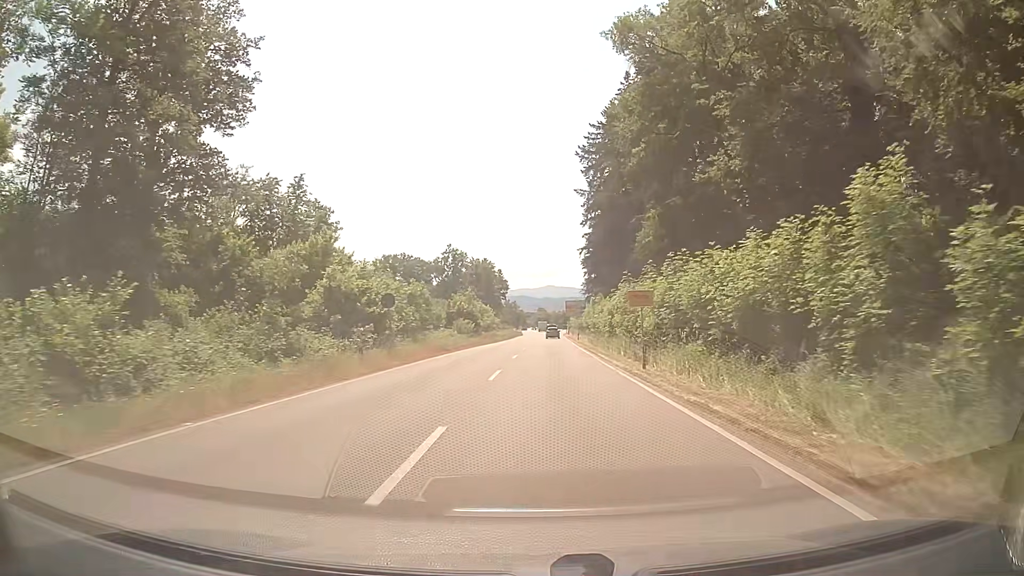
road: secondary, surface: asphalt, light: Day
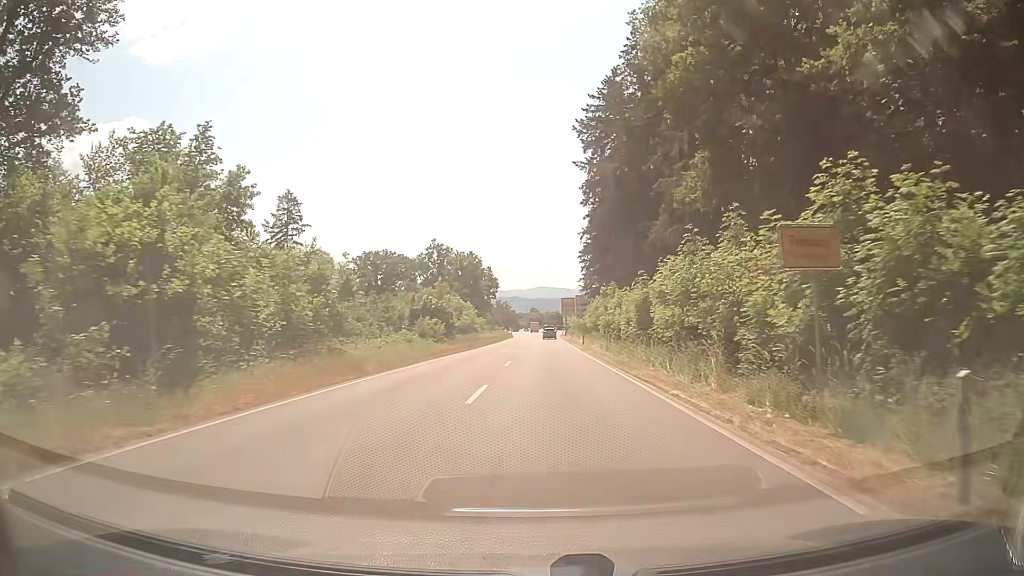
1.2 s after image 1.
(+0.2, +17.0) m; +1°
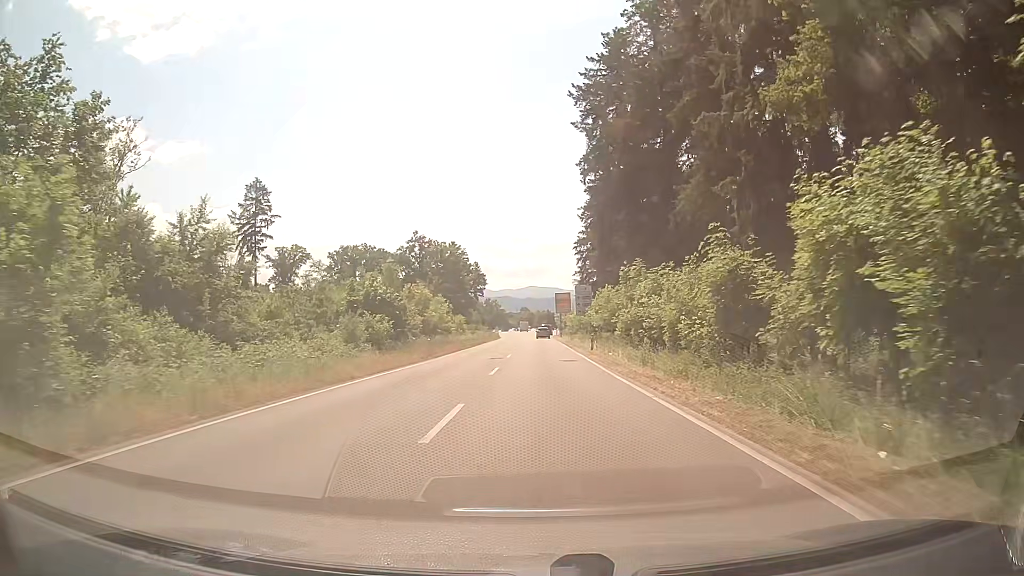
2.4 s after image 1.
(+0.1, +16.0) m; 0°
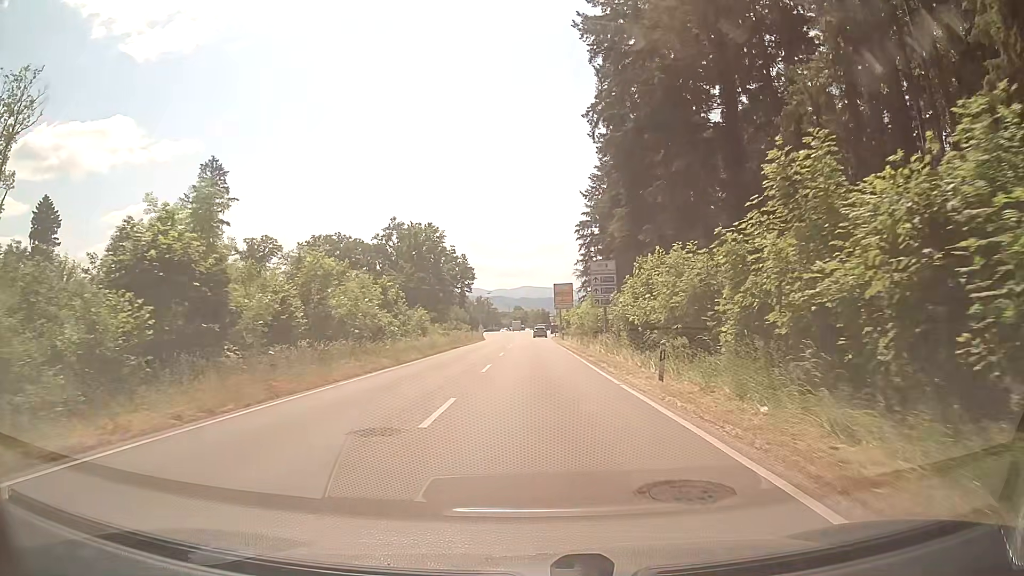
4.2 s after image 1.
(+0.4, +22.7) m; +1°
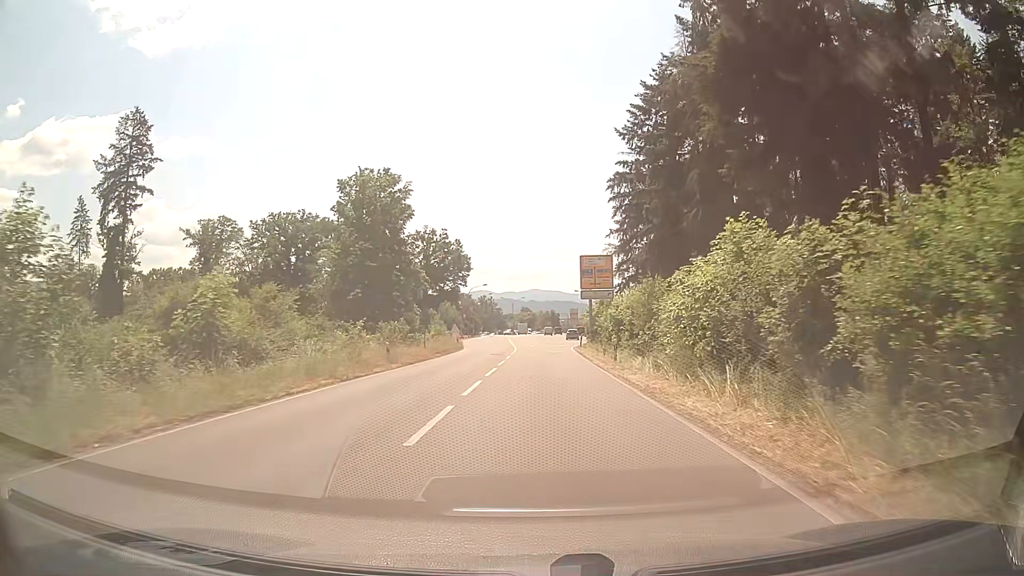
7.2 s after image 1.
(-0.4, +37.5) m; -1°
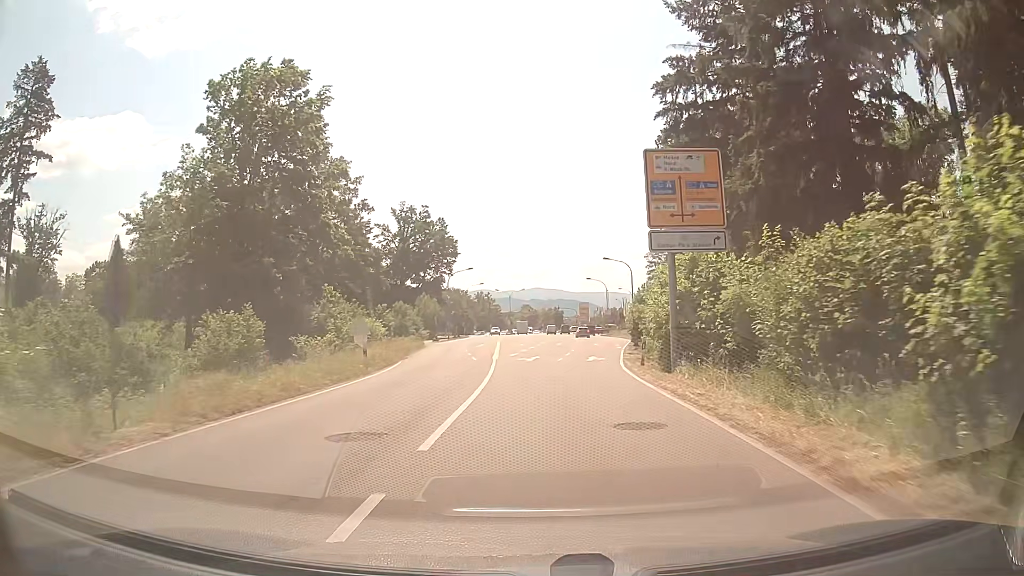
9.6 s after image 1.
(-0.2, +30.4) m; -1°
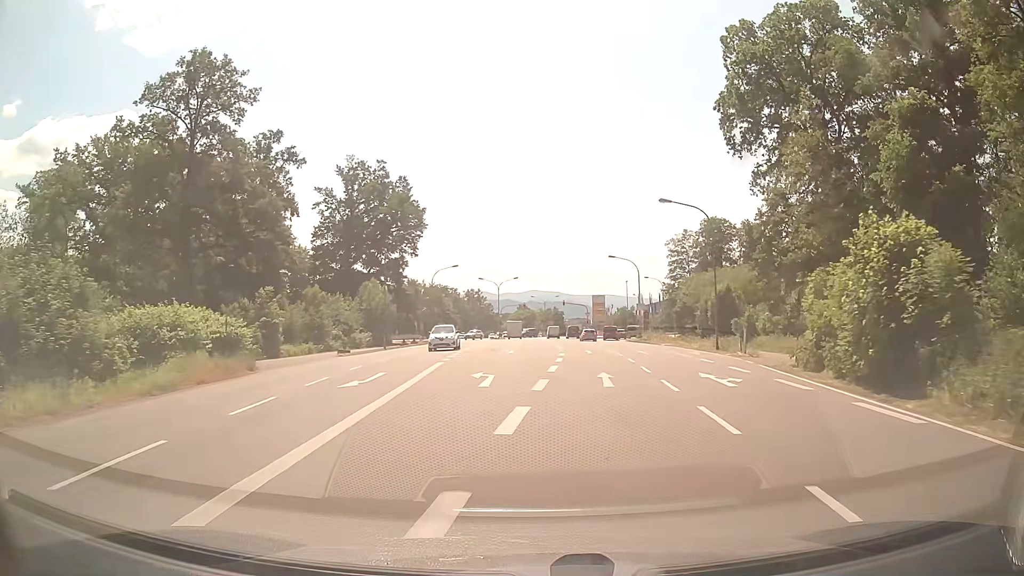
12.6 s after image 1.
(+0.2, +37.8) m; +1°
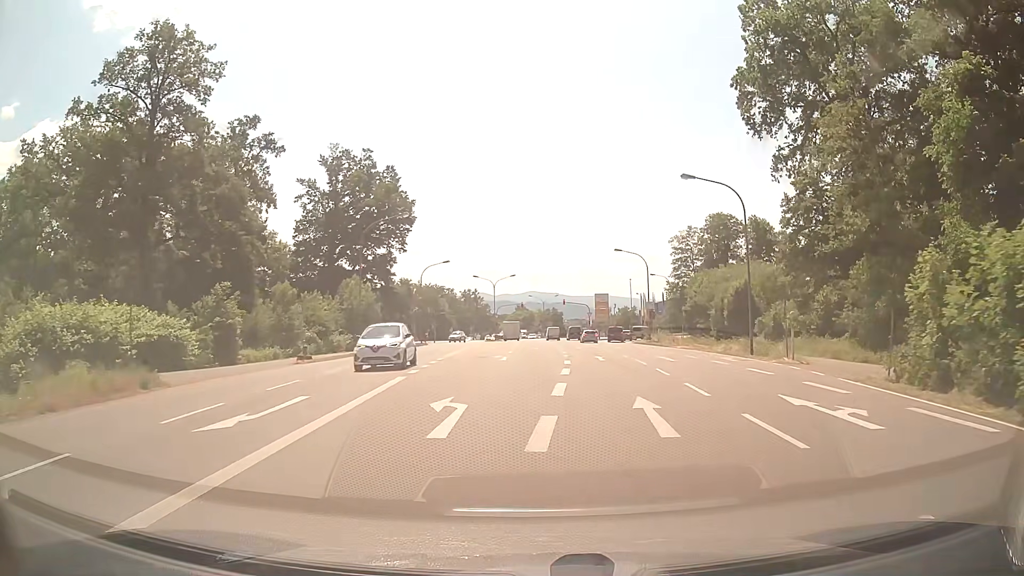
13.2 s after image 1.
(0.0, +7.2) m; 0°
